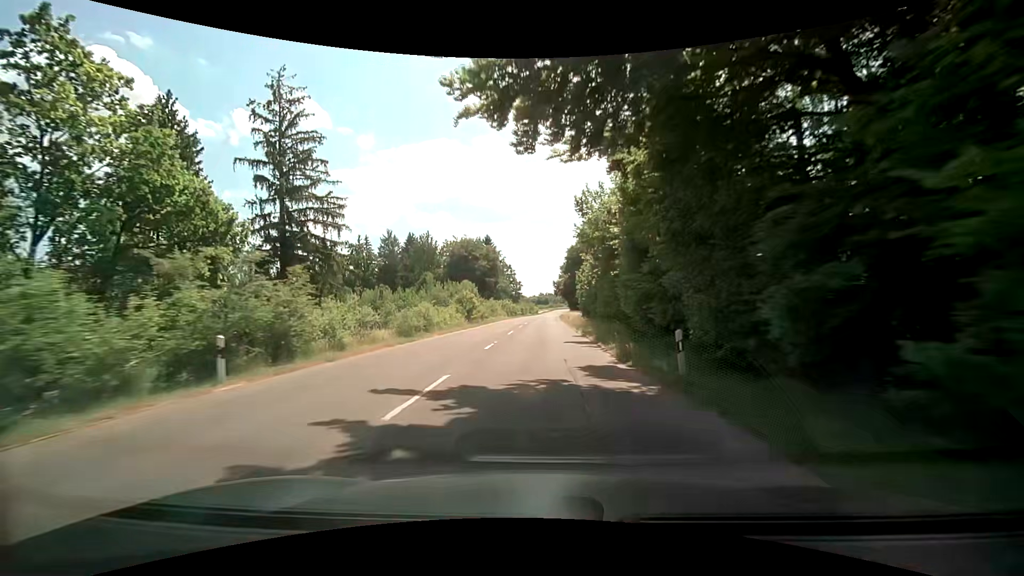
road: tertiary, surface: asphalt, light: Day
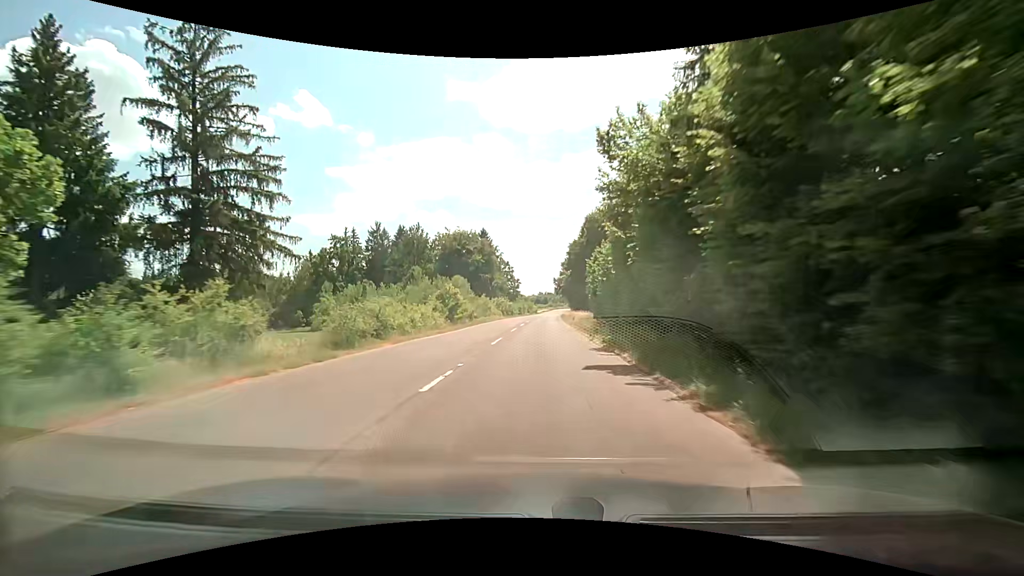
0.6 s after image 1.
(-0.1, +9.9) m; 0°
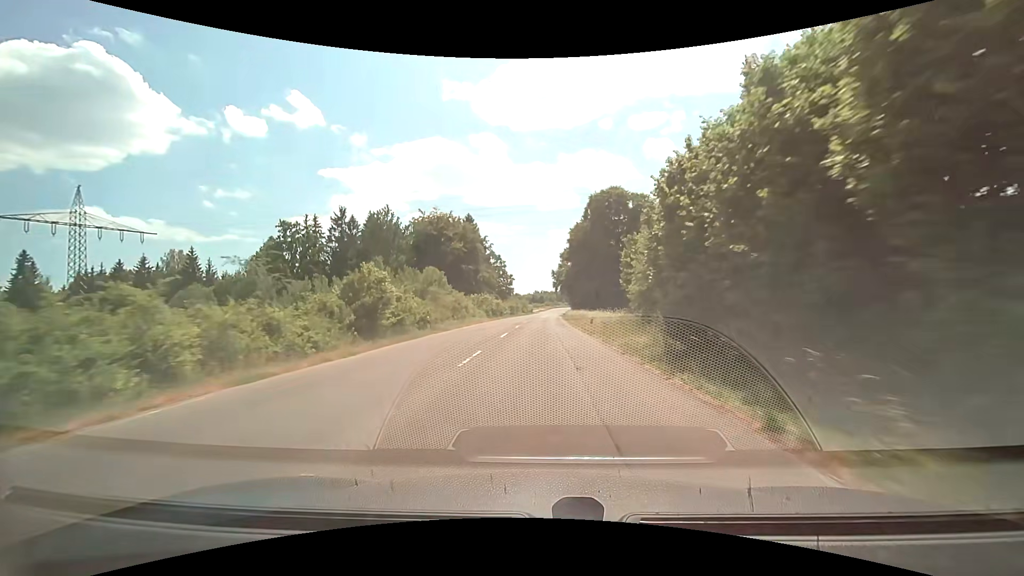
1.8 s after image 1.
(+0.3, +20.4) m; +1°
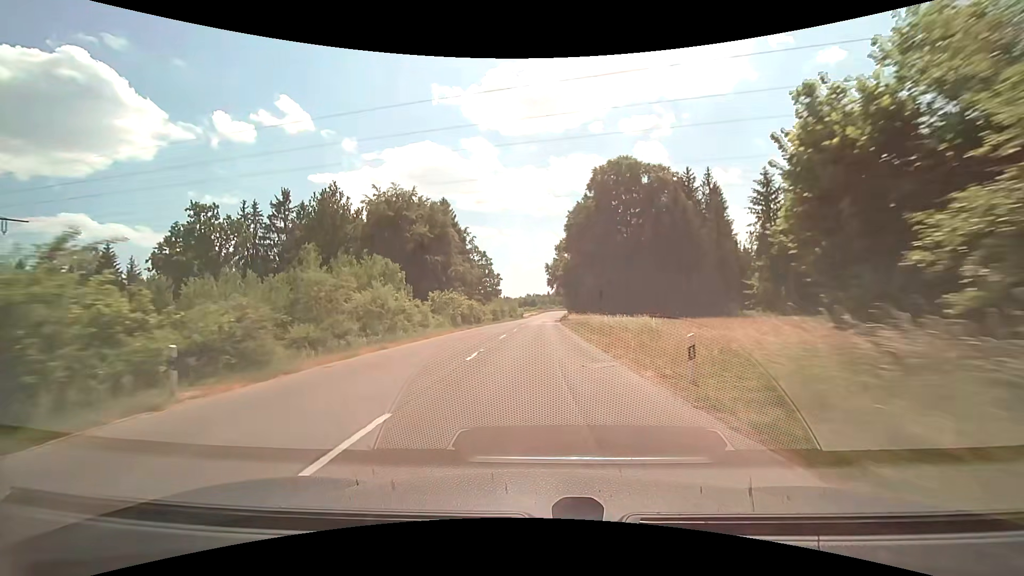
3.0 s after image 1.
(+0.2, +21.1) m; +1°
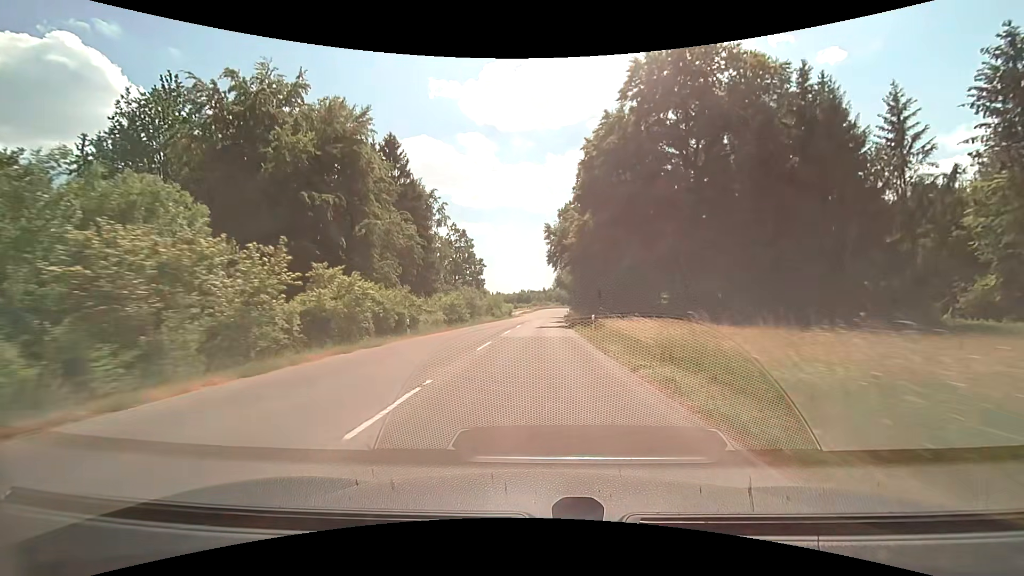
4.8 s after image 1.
(+0.2, +32.9) m; +1°
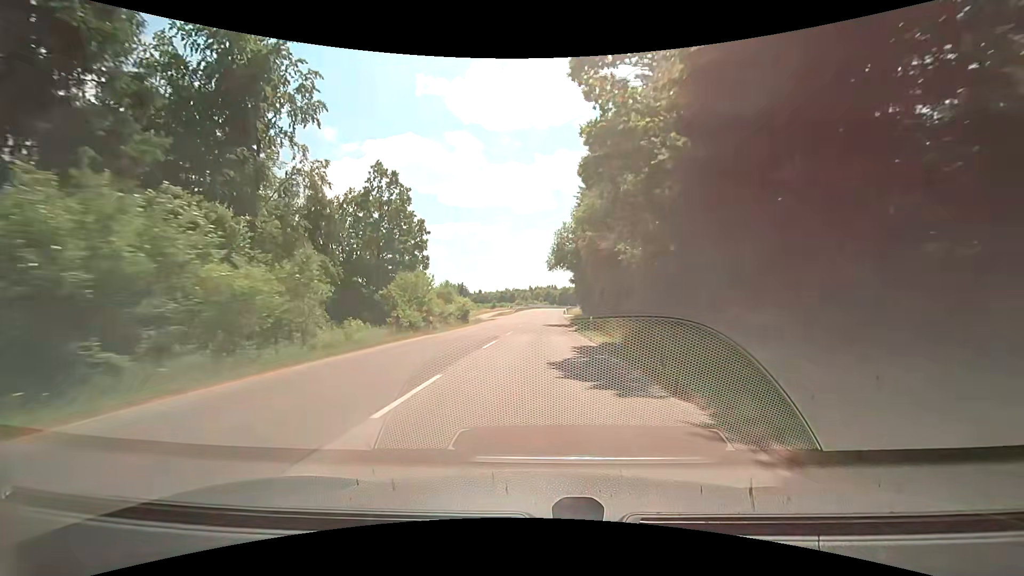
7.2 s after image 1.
(+0.4, +46.1) m; +1°
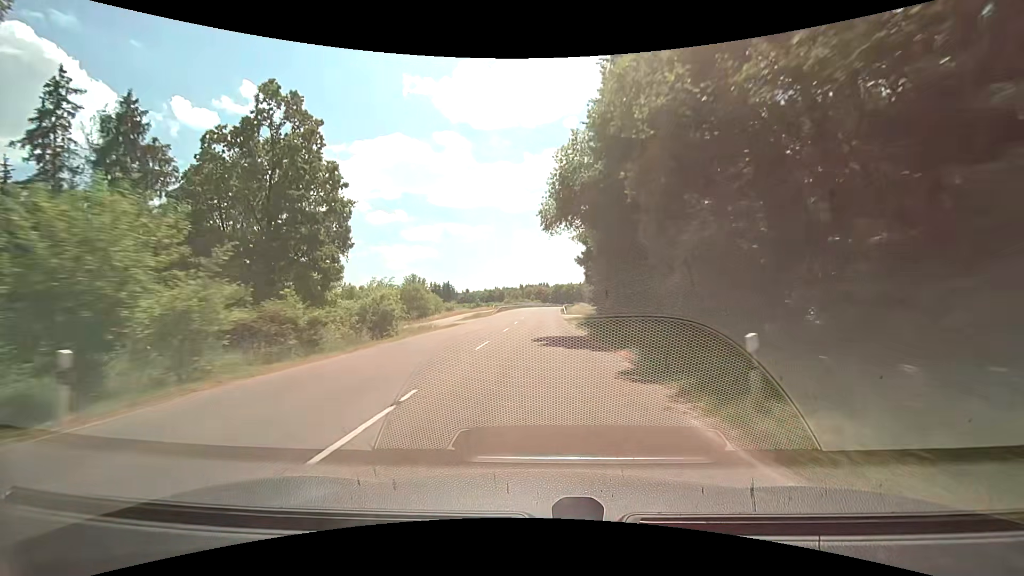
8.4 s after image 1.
(+0.4, +23.9) m; +1°
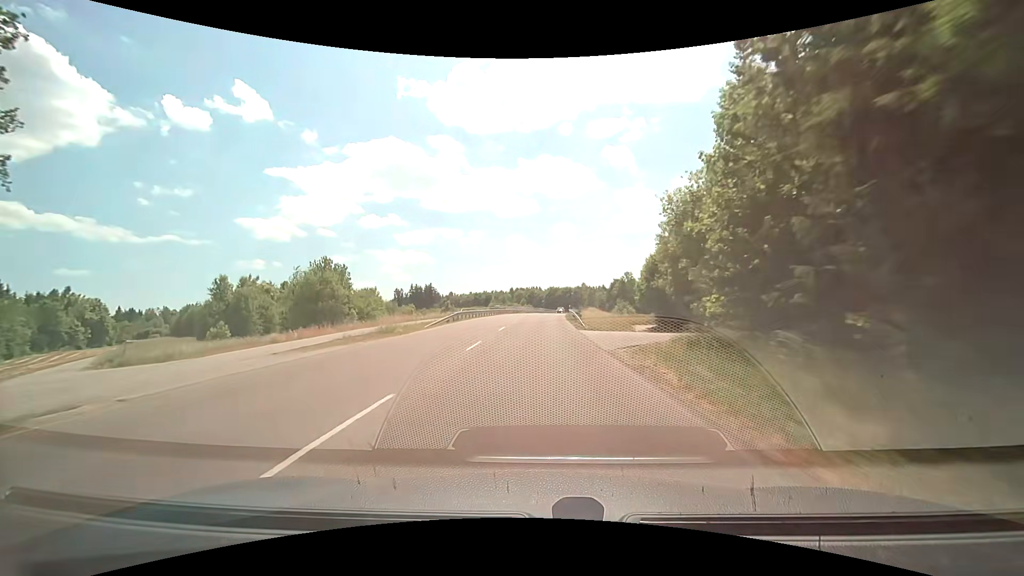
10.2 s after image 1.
(+0.1, +36.9) m; +1°
(0, +10) (0, +20) (0, +30) (0, +40) (+1, +50) (+1, +60) (+2, +70) (+2, +80) (+3, +90) (+4, +100) m
